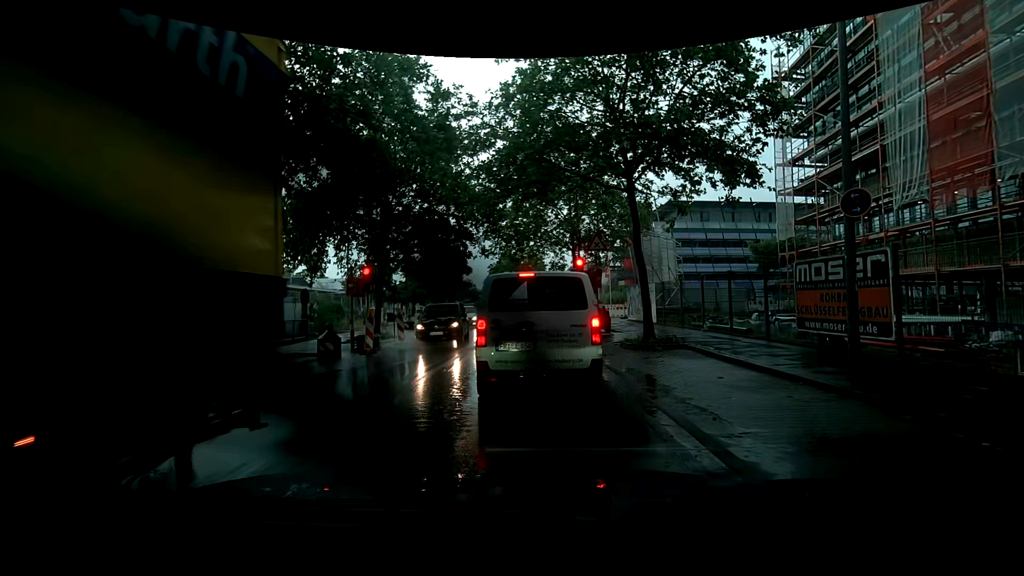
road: tertiary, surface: asphalt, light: Day
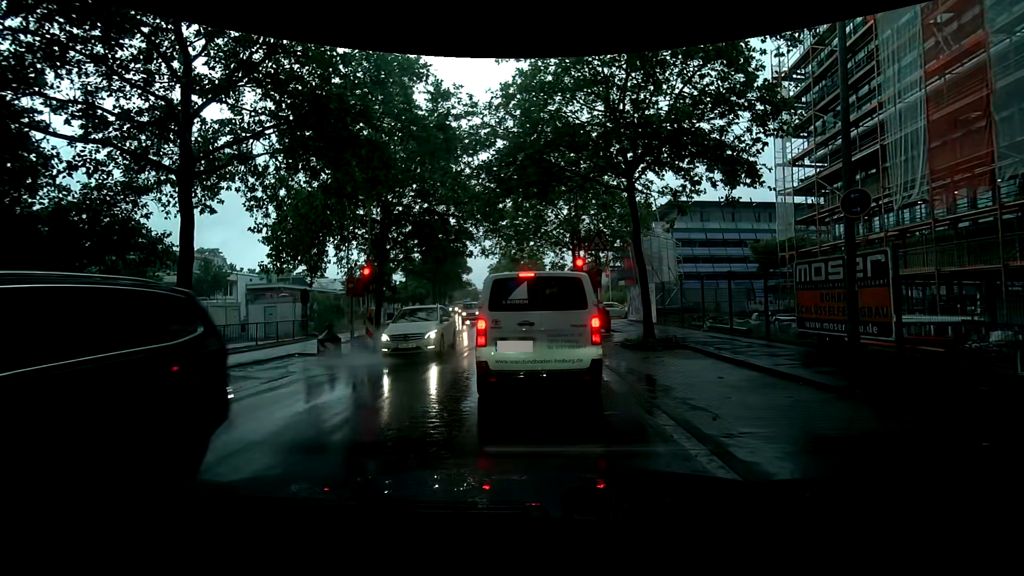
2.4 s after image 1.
(0.0, 0.0) m; 0°
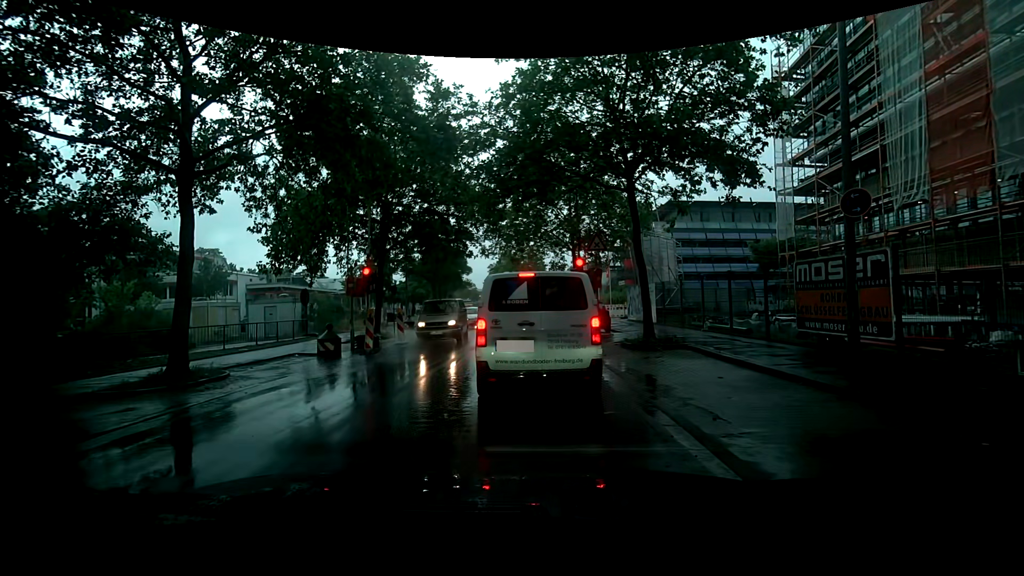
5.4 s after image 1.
(0.0, 0.0) m; 0°
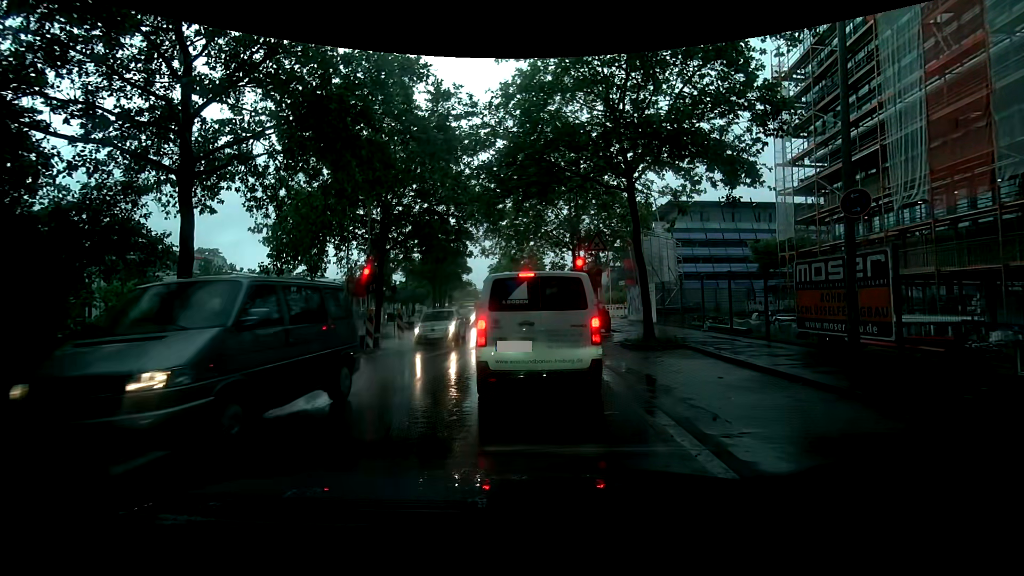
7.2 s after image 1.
(0.0, 0.0) m; 0°
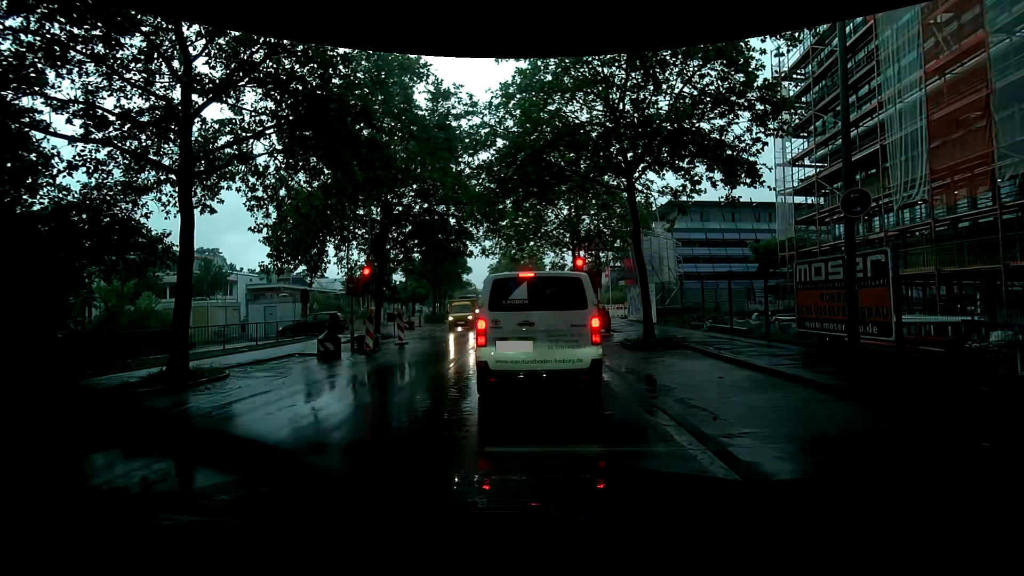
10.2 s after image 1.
(0.0, 0.0) m; 0°
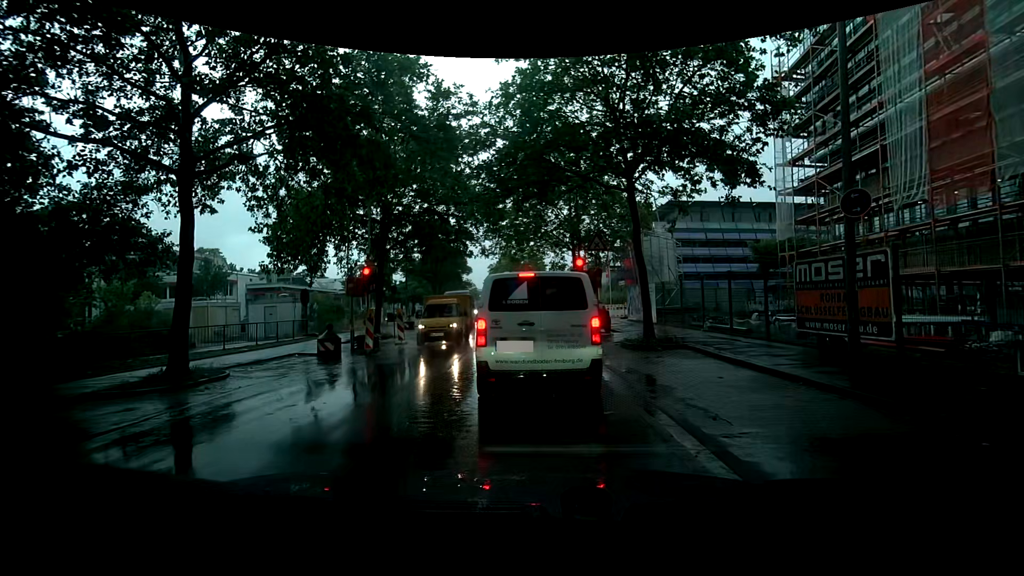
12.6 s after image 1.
(0.0, 0.0) m; 0°
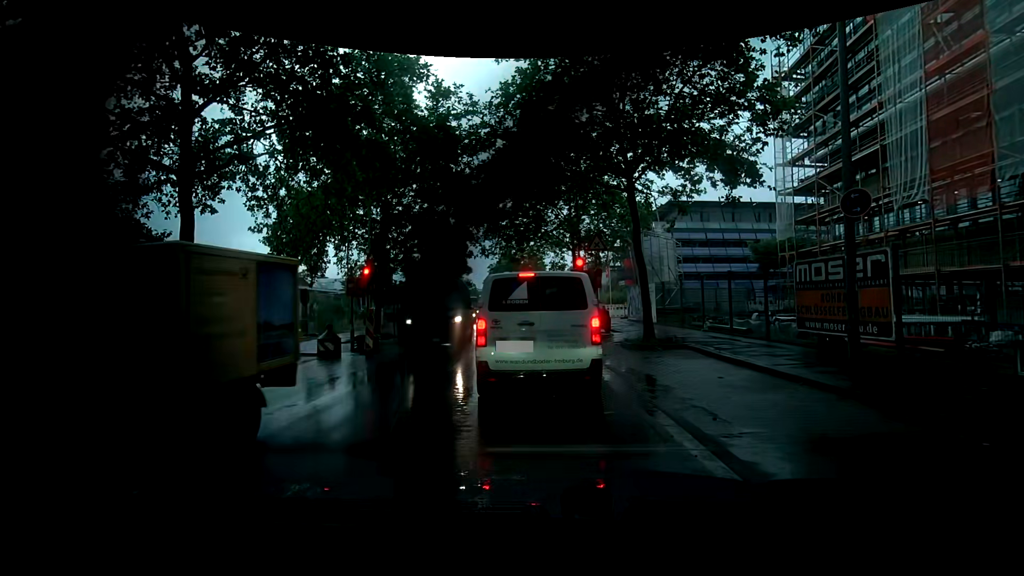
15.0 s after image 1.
(0.0, 0.0) m; 0°
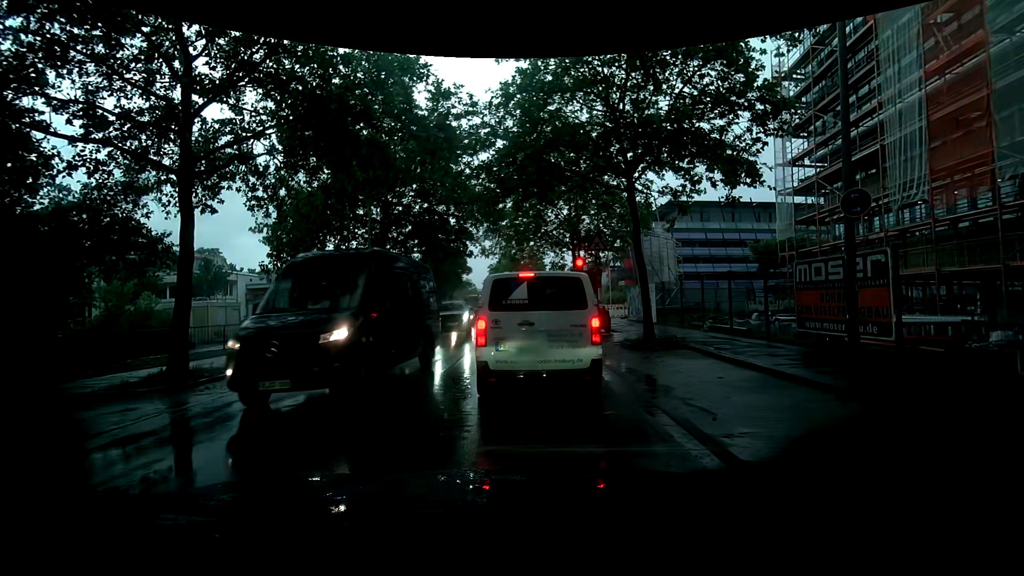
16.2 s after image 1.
(0.0, 0.0) m; 0°
